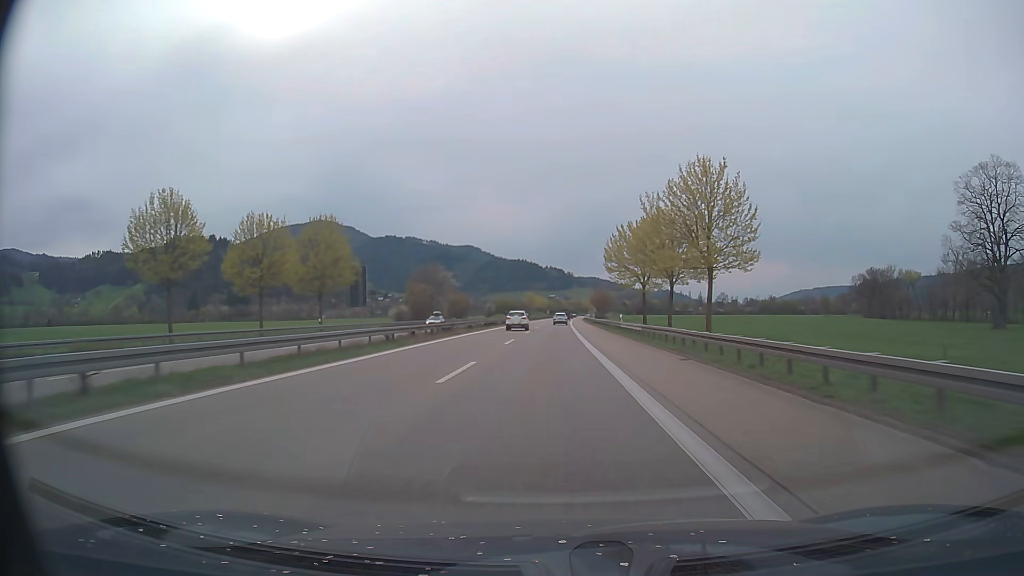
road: trunk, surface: asphalt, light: Day
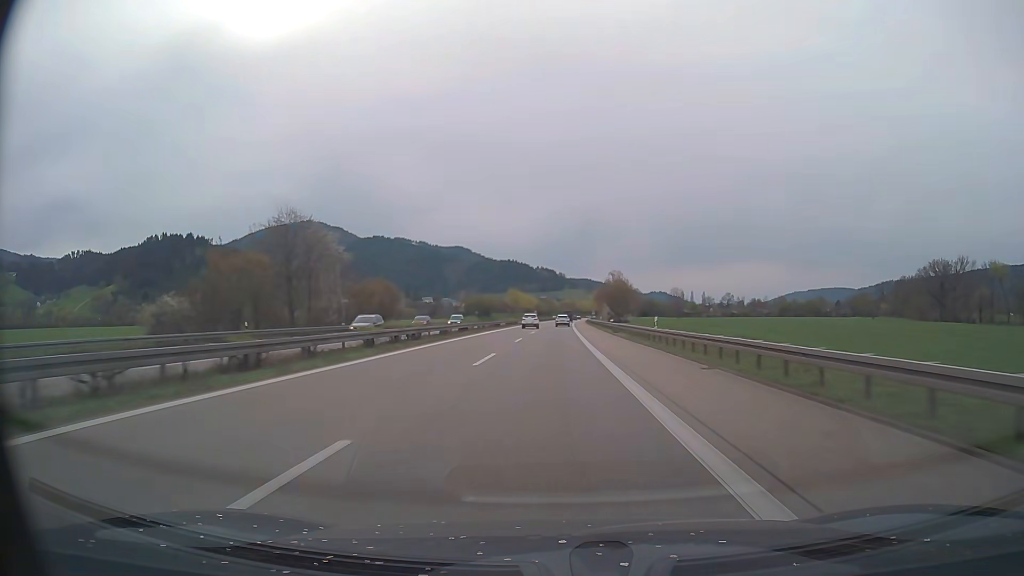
(+0.3, +63.9) m; +1°
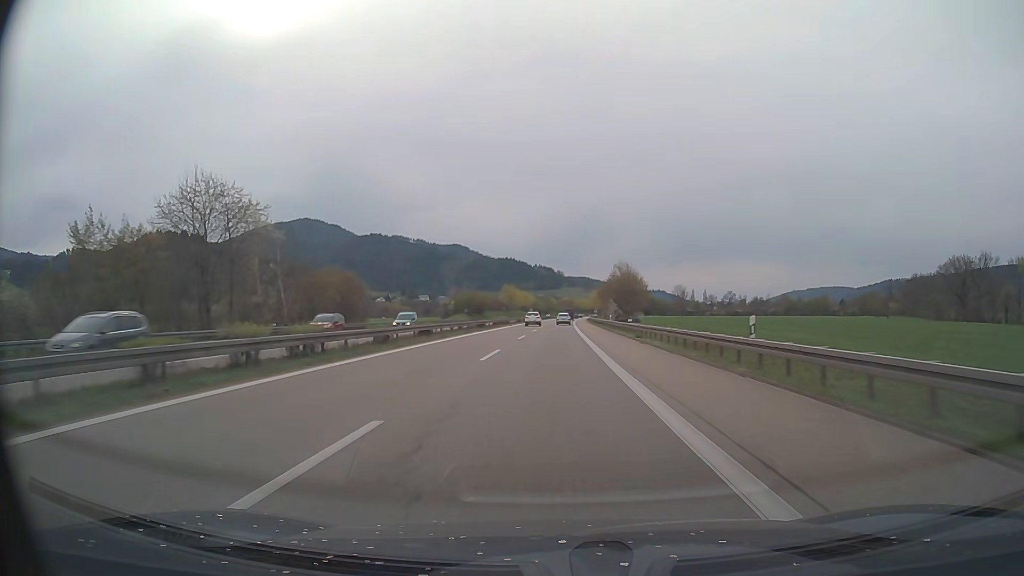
(0.0, +16.1) m; 0°
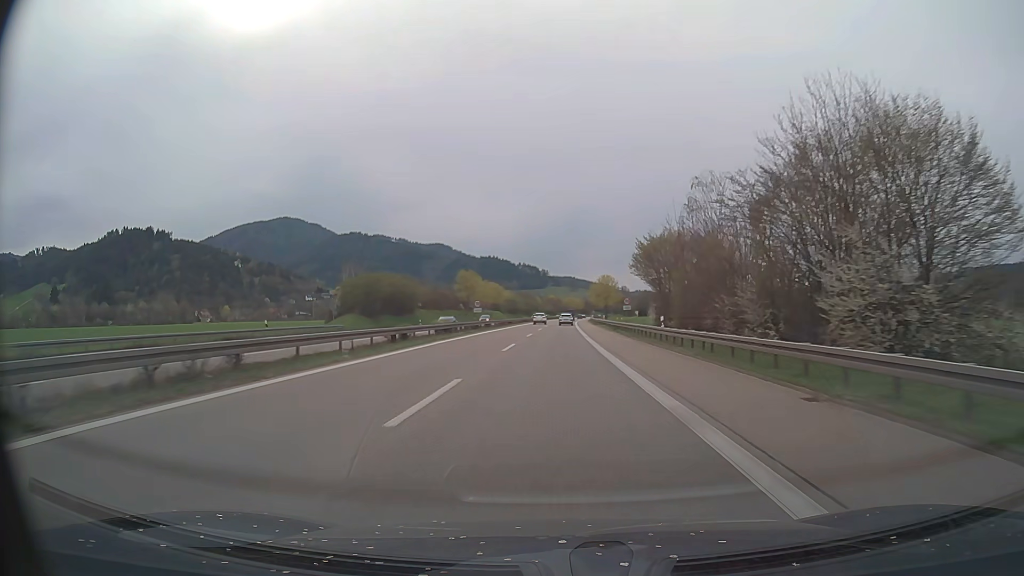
(+1.0, +80.8) m; +1°
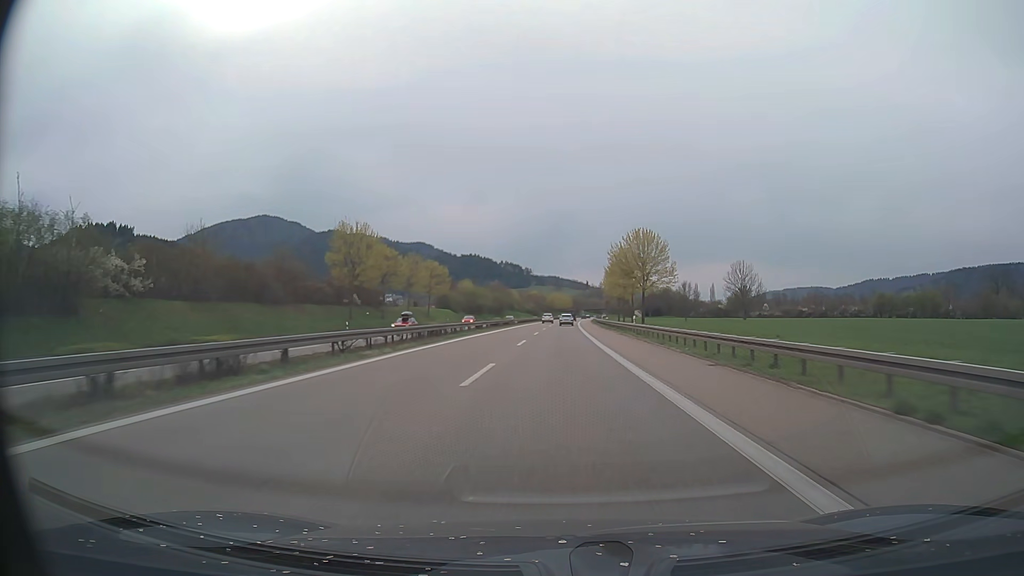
(+0.8, +81.6) m; +1°
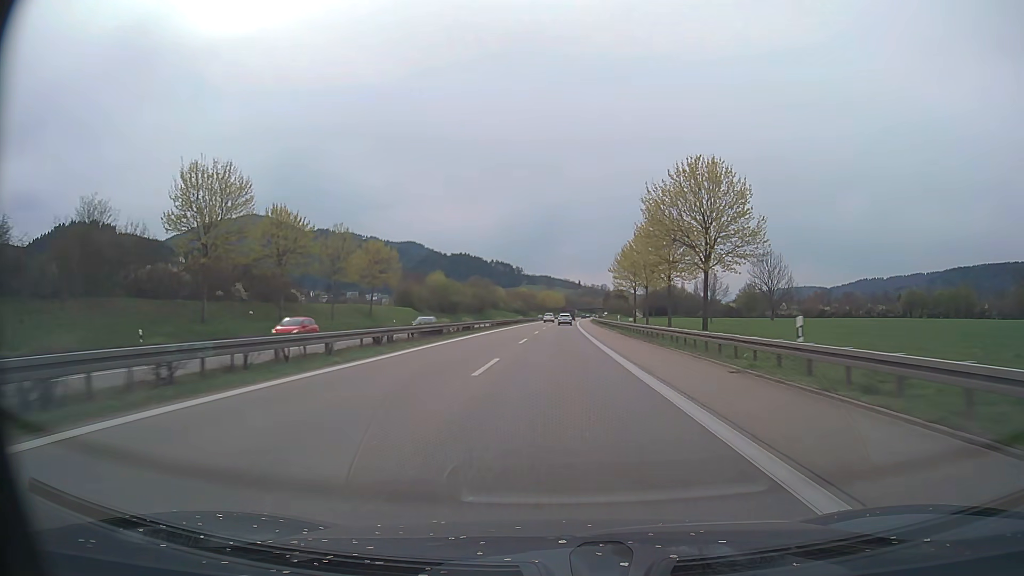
(+0.2, +32.6) m; +1°
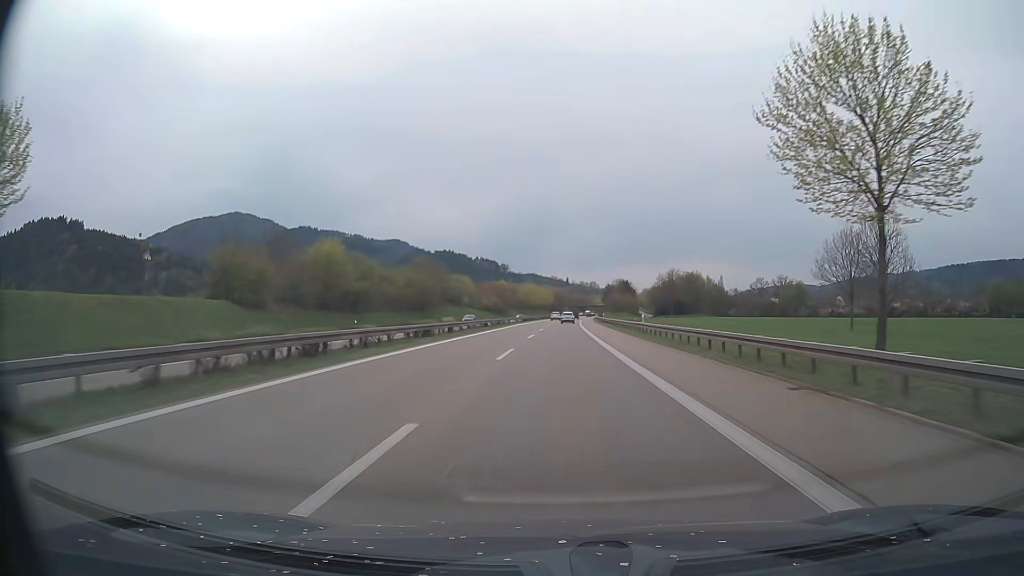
(+0.7, +64.3) m; +1°
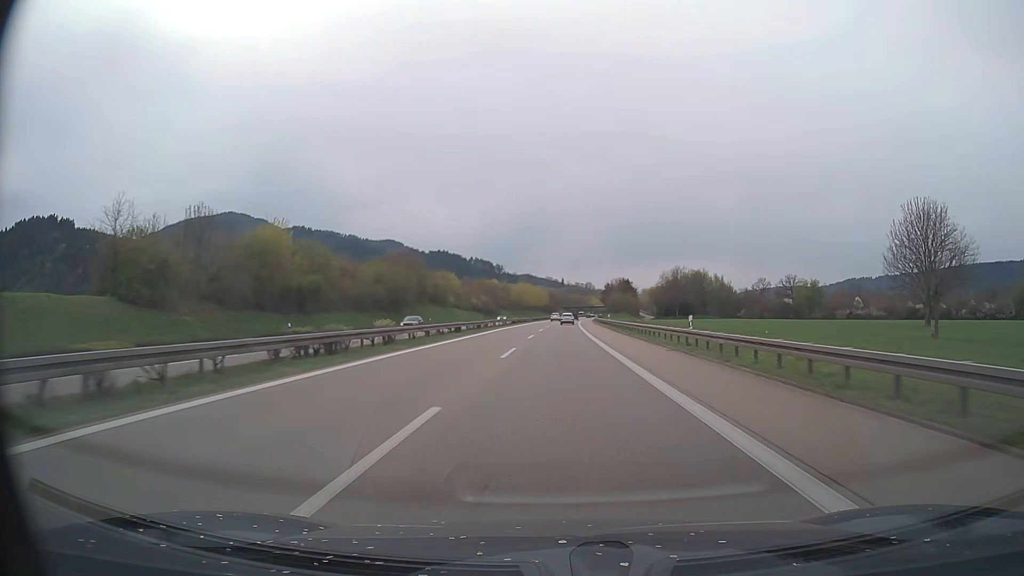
(0.0, +15.8) m; 0°
(0, +10) (0, +20) (0, +30) (0, +40) (+1, +50) (+1, +60) (+1, +70) (+1, +80) (+2, +90) (+2, +100) m
